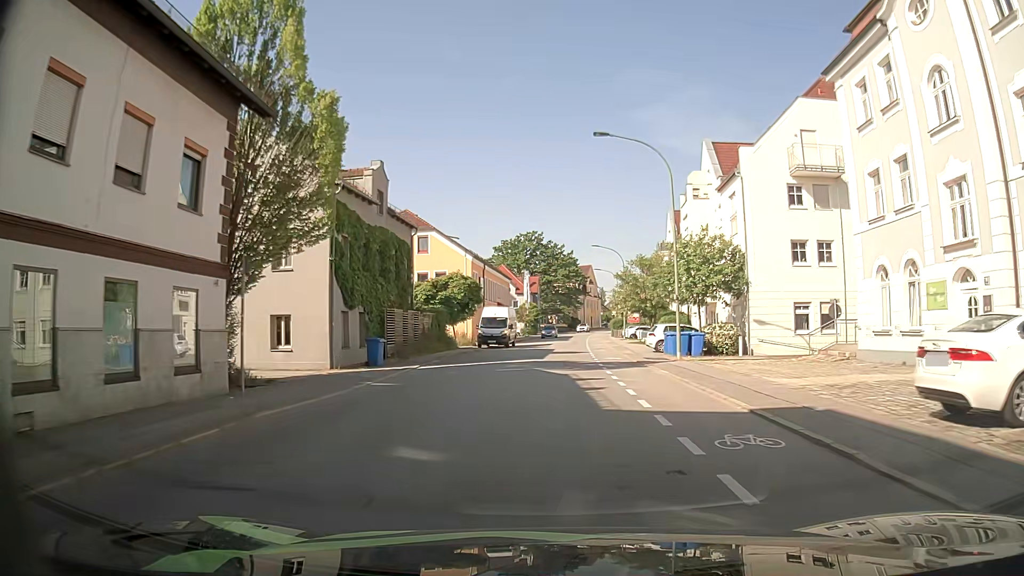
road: tertiary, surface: asphalt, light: Day
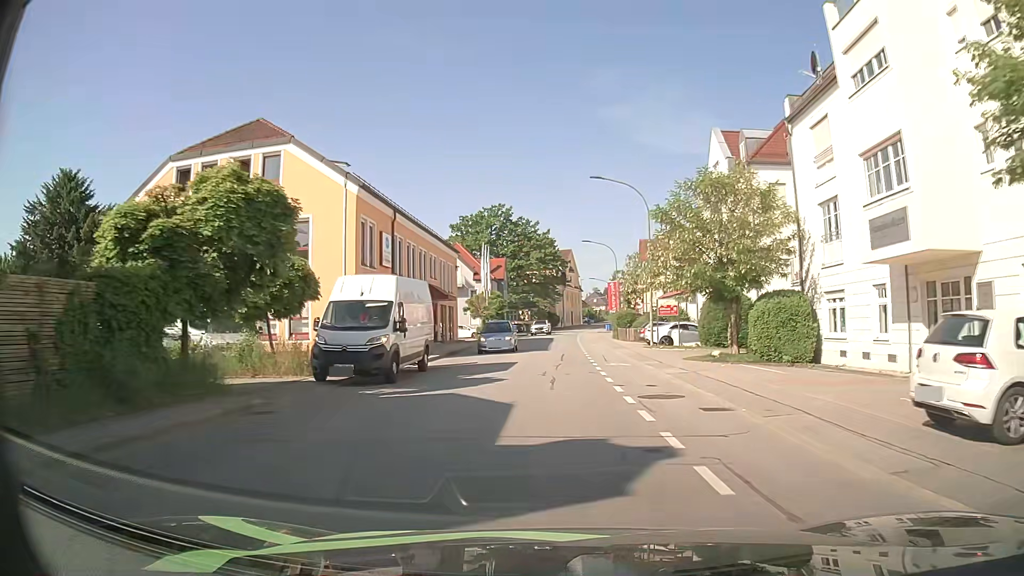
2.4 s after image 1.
(+0.2, +28.0) m; +2°
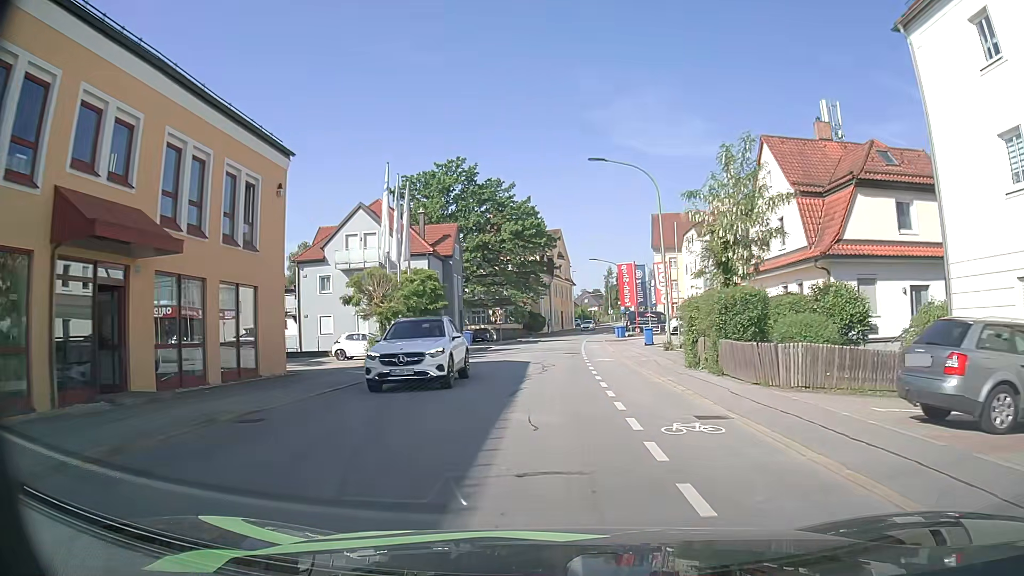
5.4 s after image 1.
(+0.5, +32.9) m; +1°
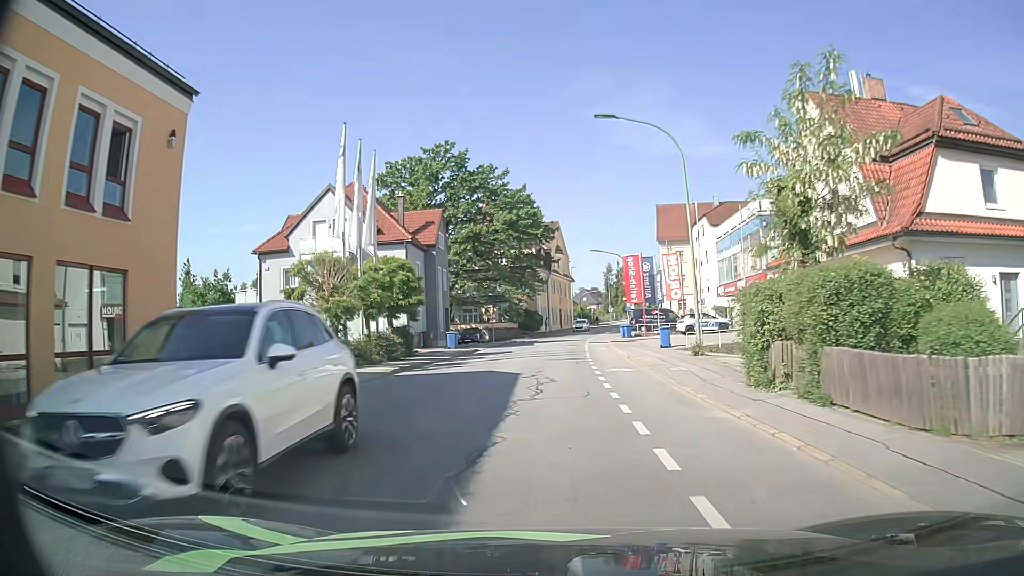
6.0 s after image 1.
(0.0, +6.5) m; +1°
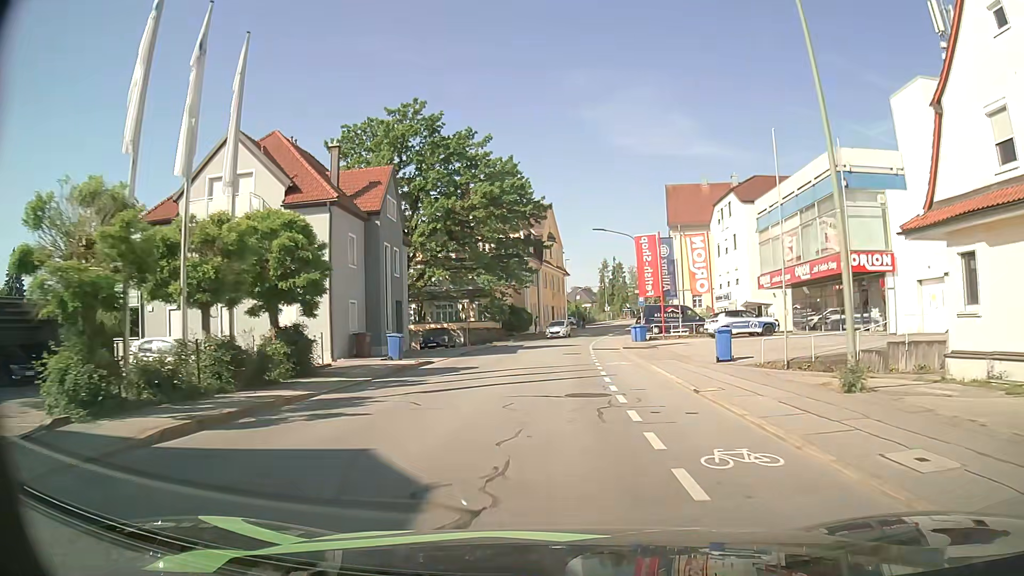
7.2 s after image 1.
(0.0, +13.2) m; 0°
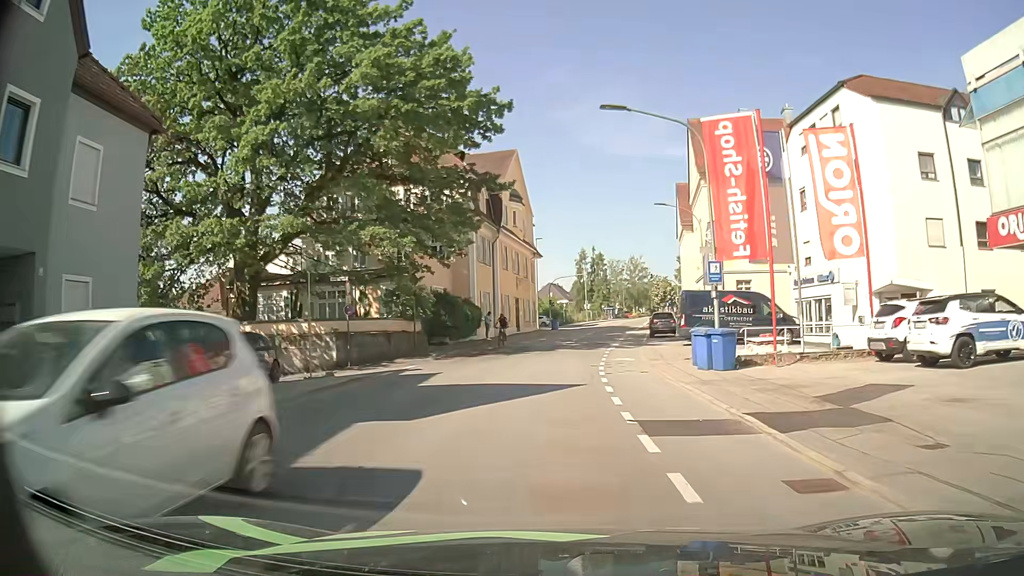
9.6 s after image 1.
(+0.7, +26.4) m; +3°
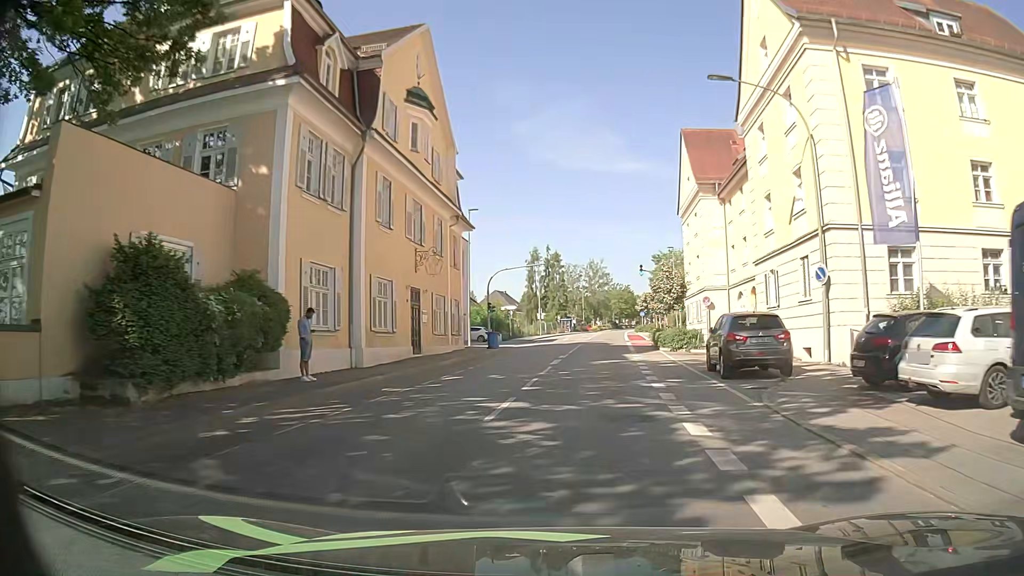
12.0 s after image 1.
(+0.7, +26.1) m; +4°
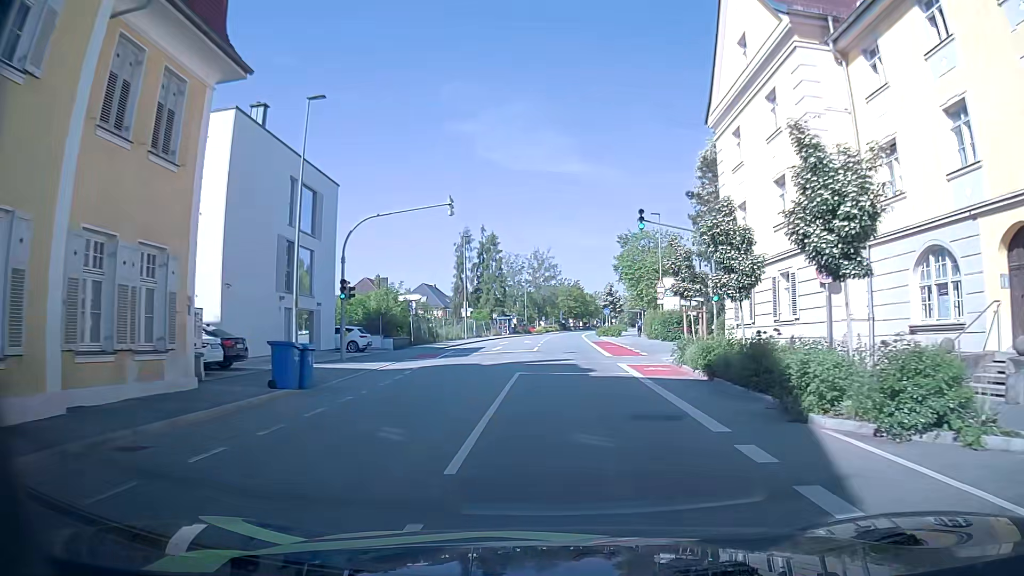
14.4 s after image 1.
(+1.3, +26.1) m; +6°
(0, +10) (0, +20) (0, +30) (0, +40) (0, +50) (+1, +60) (+1, +70) (+1, +80) (+2, +90) (+3, +100) m
